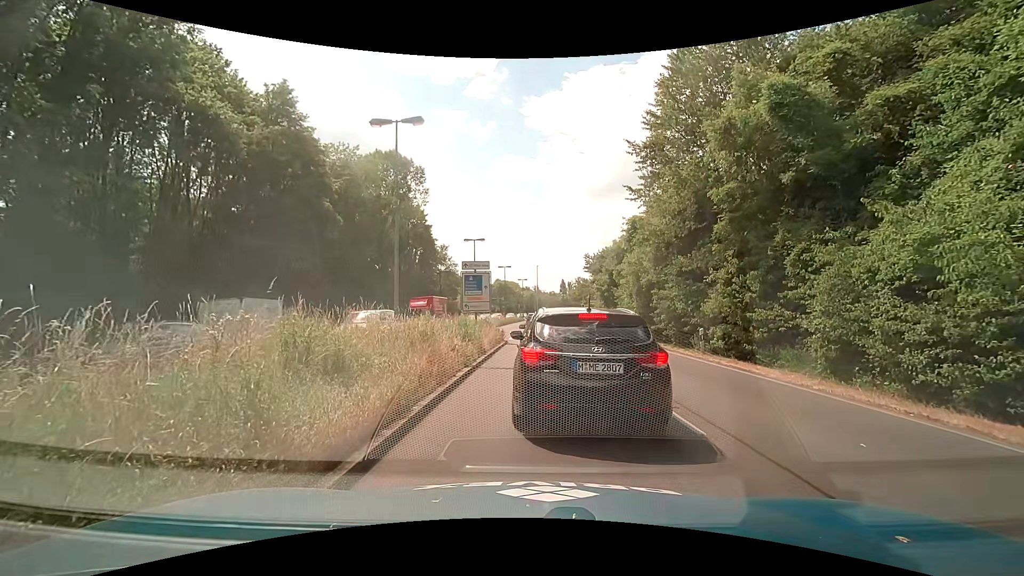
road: primary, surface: asphalt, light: Day
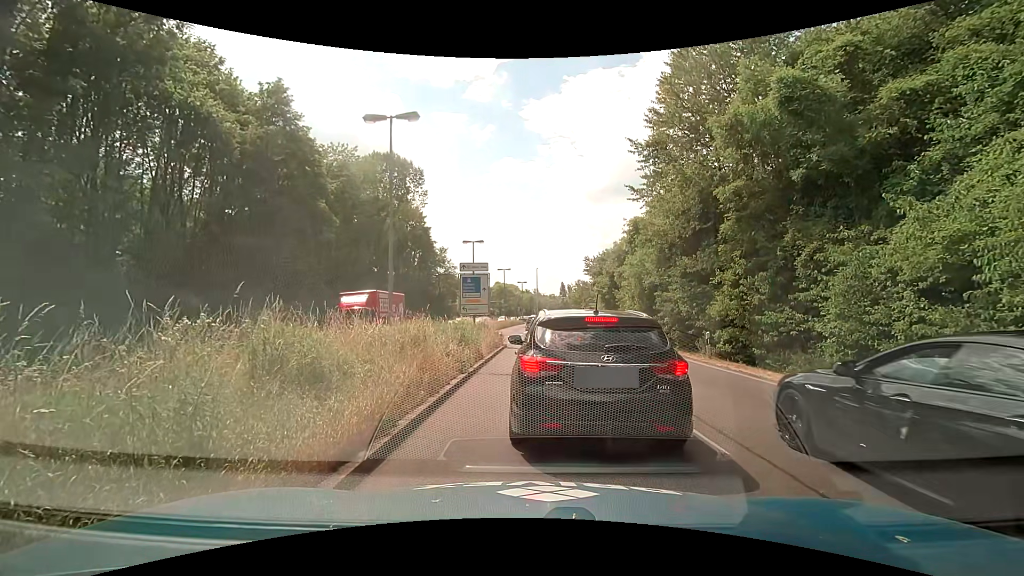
(0.0, +0.7) m; 0°
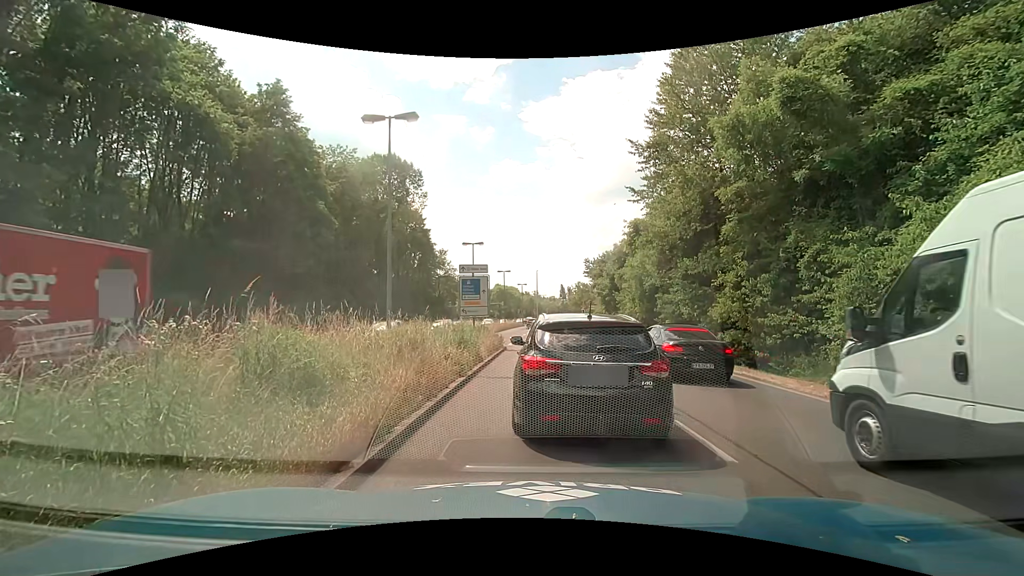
(0.0, +0.2) m; 0°
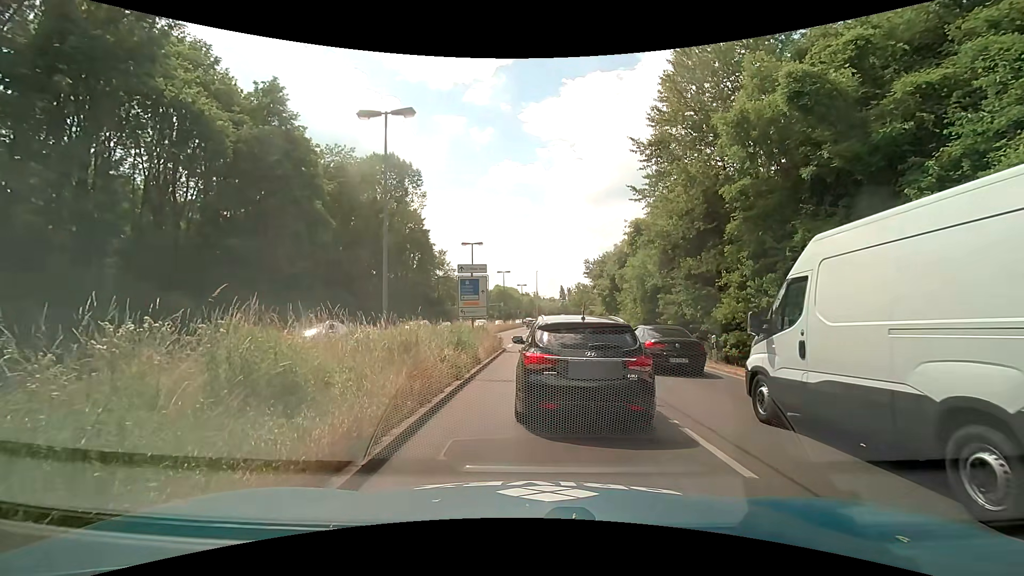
(0.0, +0.5) m; 0°
